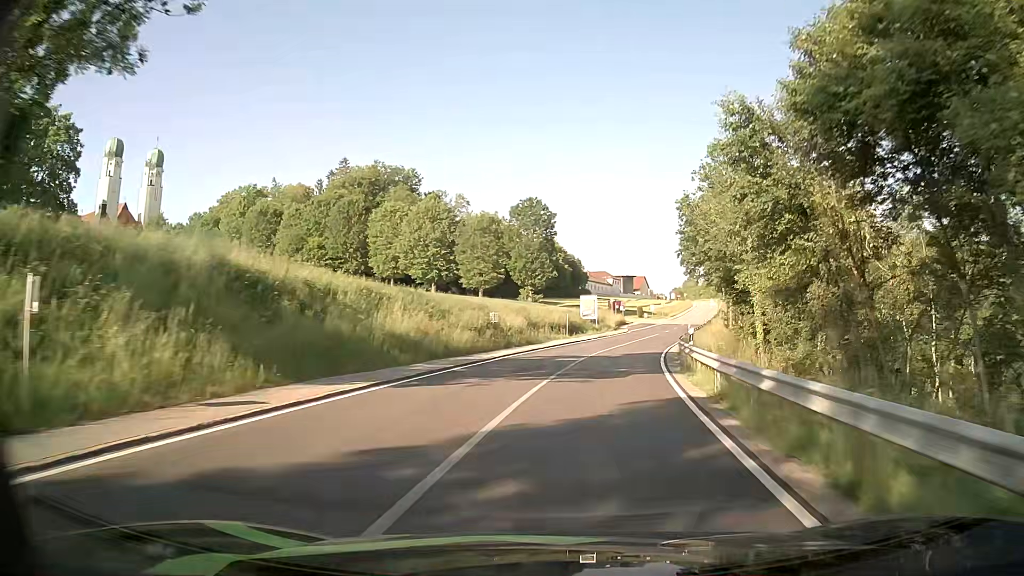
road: tertiary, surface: asphalt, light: Day
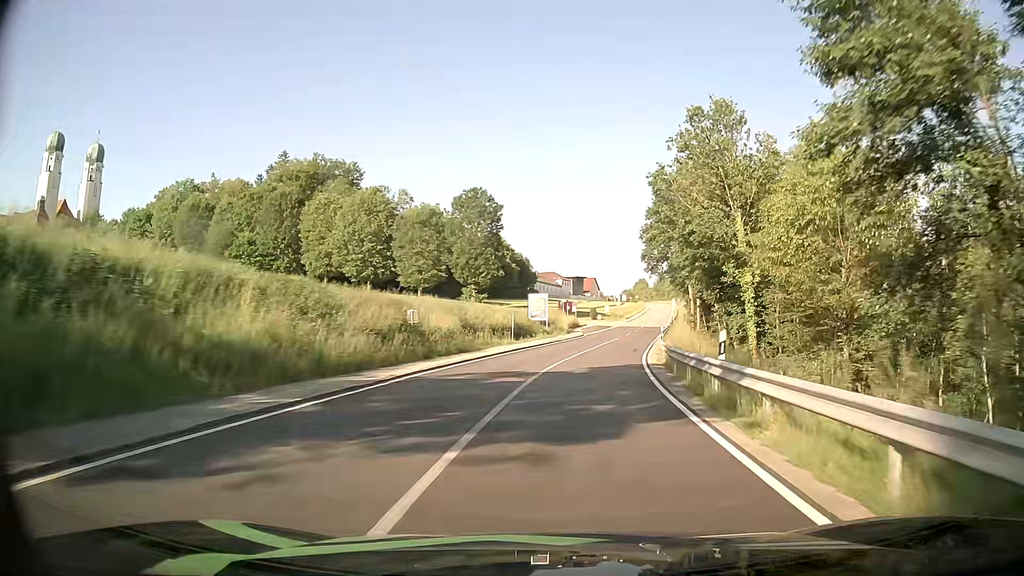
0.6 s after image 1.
(+0.3, +9.5) m; +4°
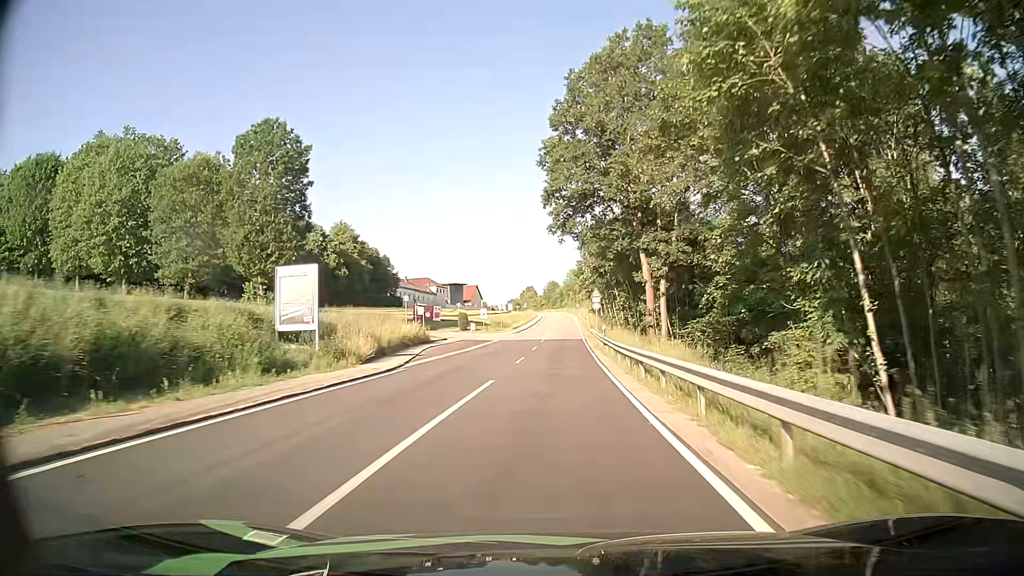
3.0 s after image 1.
(+4.4, +39.3) m; +10°
